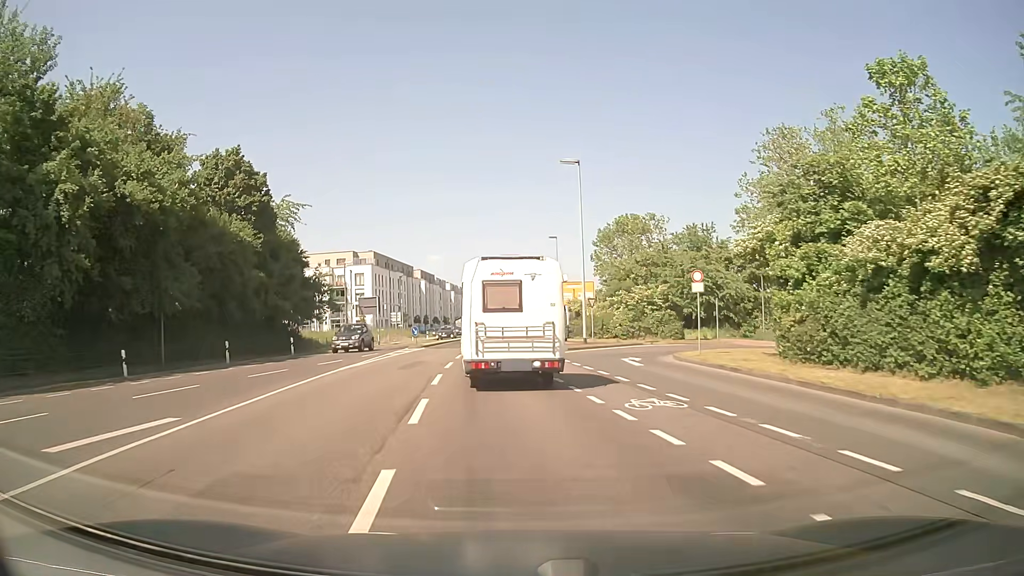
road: secondary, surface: asphalt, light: Day
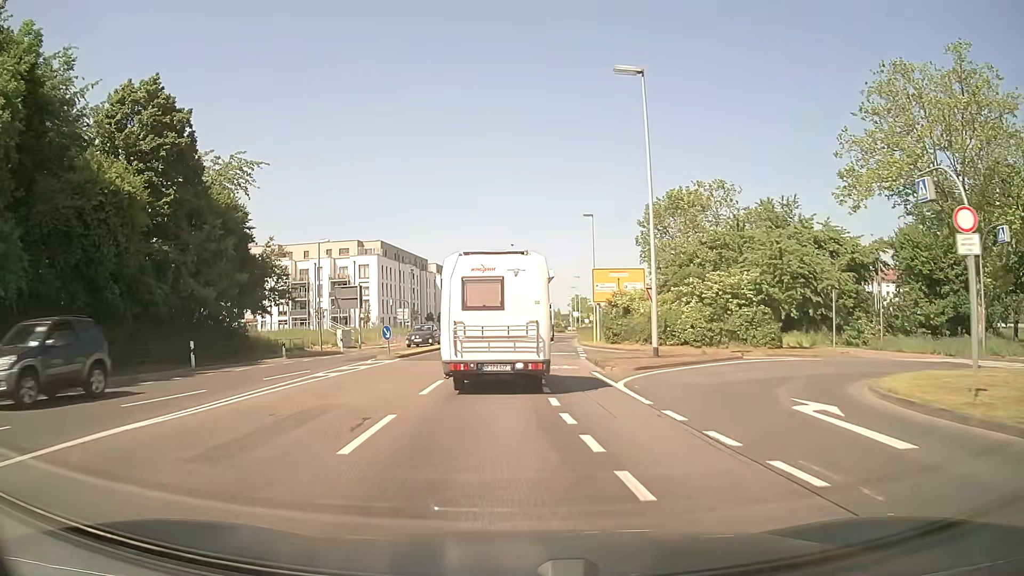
(-0.2, +14.2) m; -2°
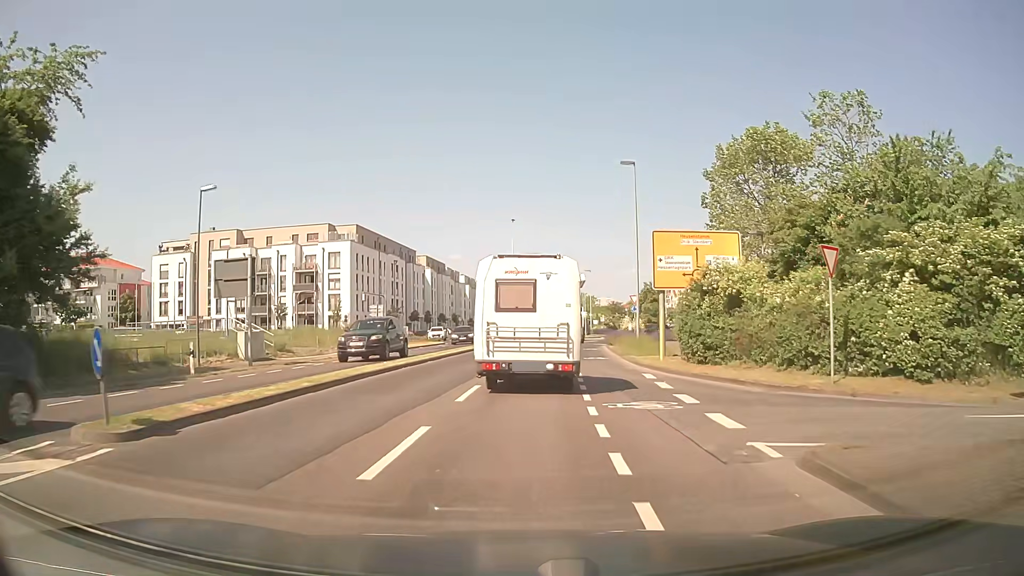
(-0.2, +19.0) m; 0°
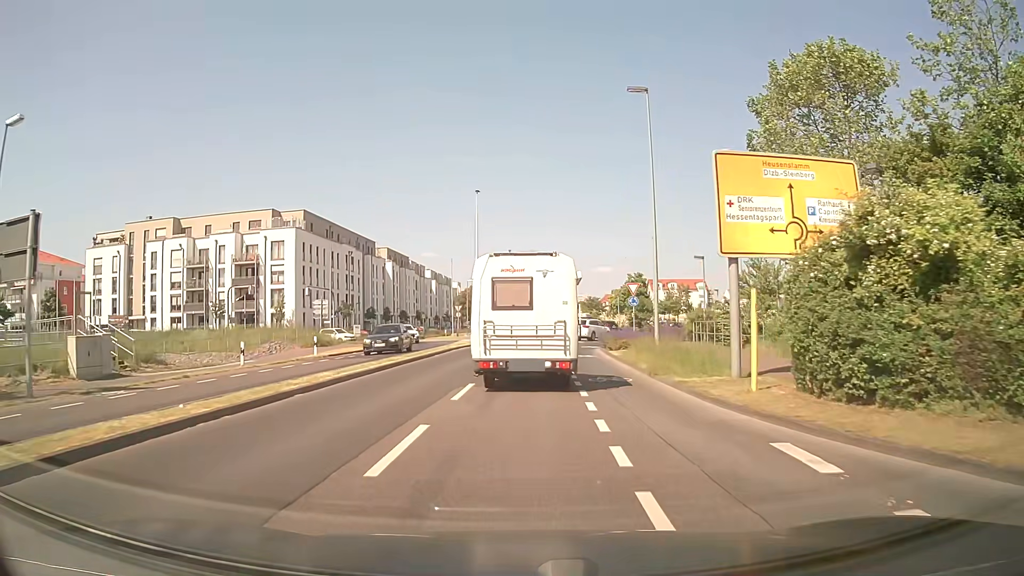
(+0.3, +11.8) m; +3°
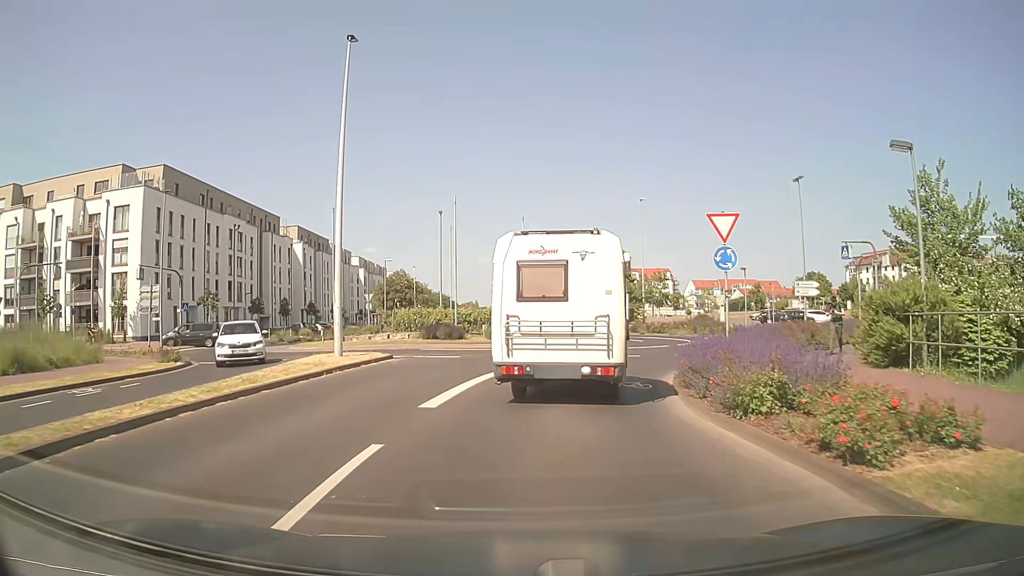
(+0.8, +25.5) m; +5°
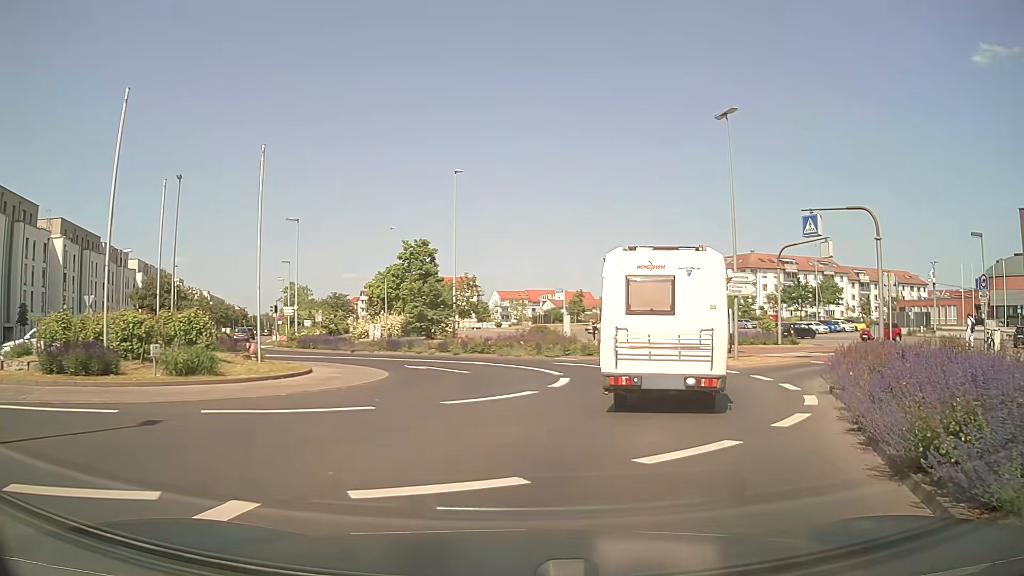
(+1.7, +17.3) m; +17°
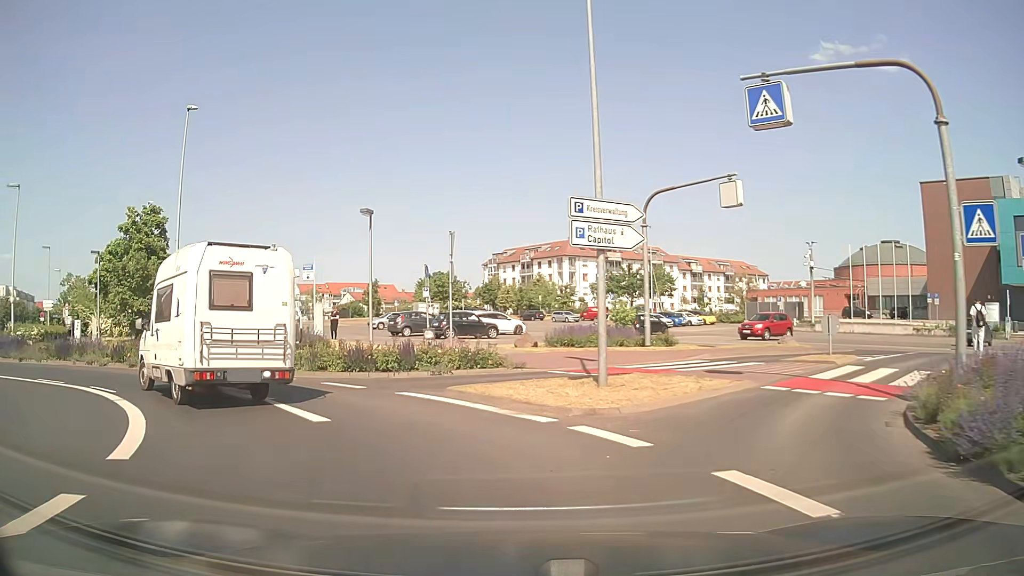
(+3.1, +14.1) m; +17°
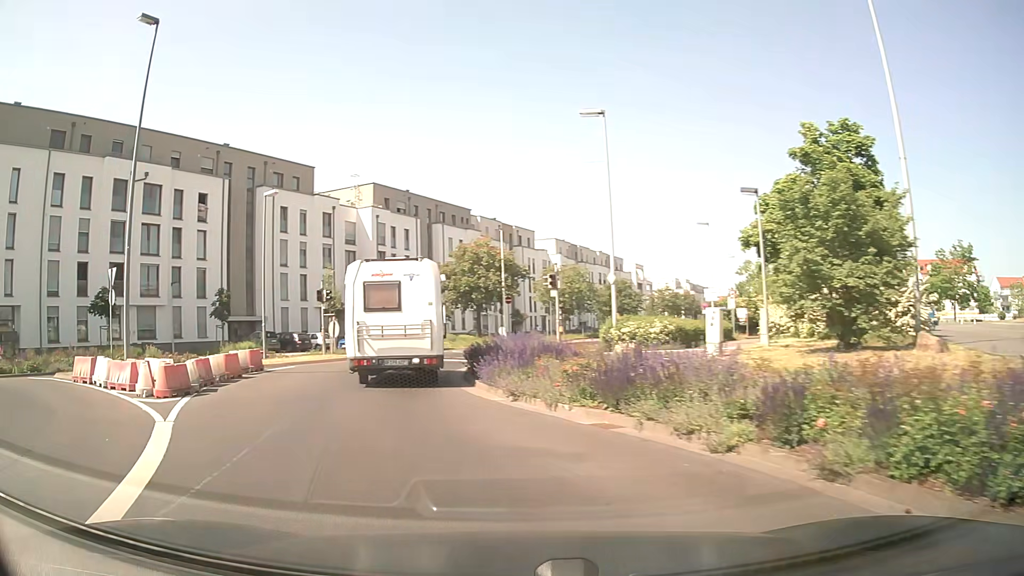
(-7.9, +15.4) m; -60°
(-2, +10) (-4, +20) (-2, +30) (+1, +39) (+5, +48) (+9, +57) (+13, +67) (+17, +76) (+21, +85) (+25, +94) m
